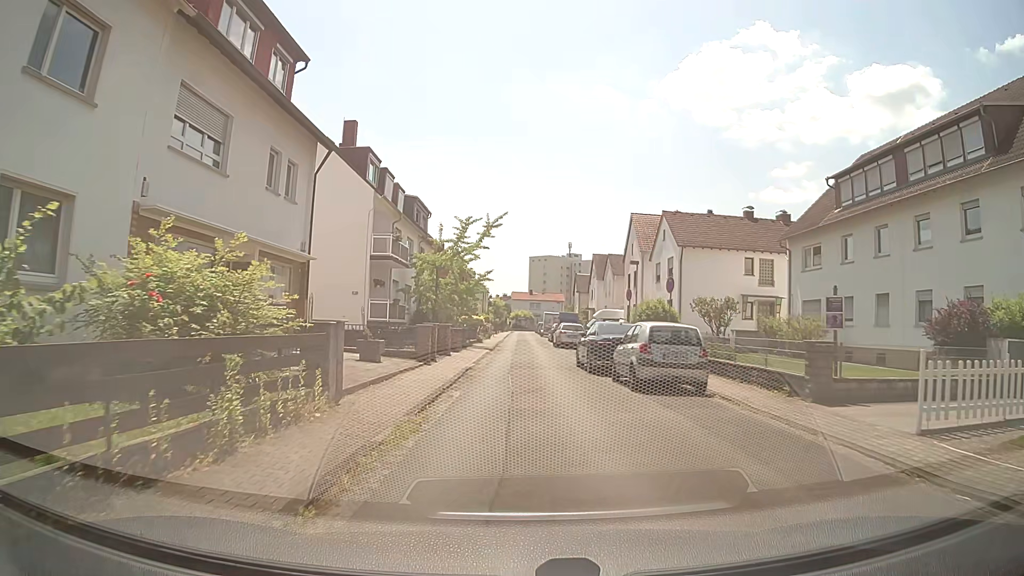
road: residential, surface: asphalt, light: Day
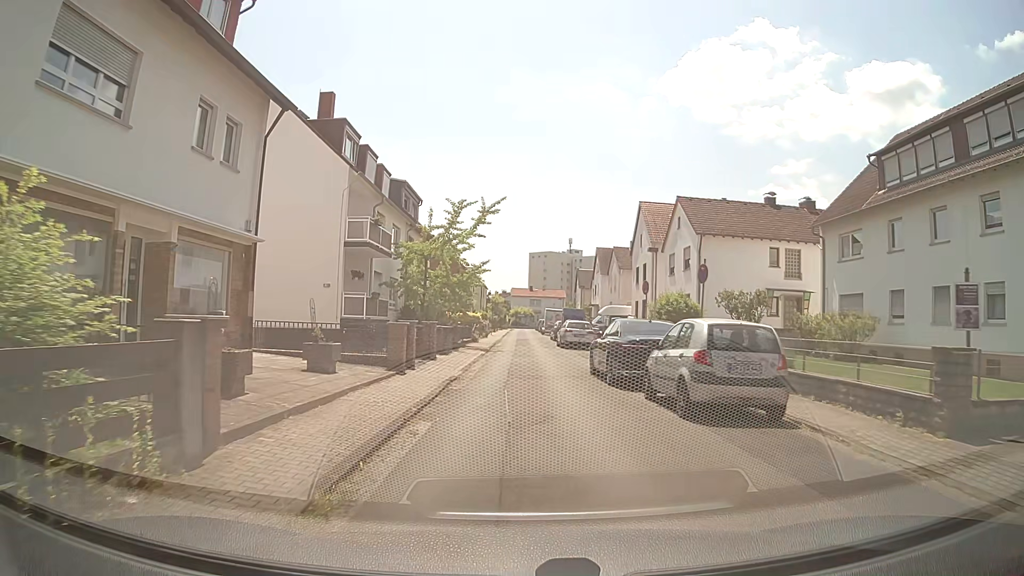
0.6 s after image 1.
(-0.2, +4.5) m; -3°
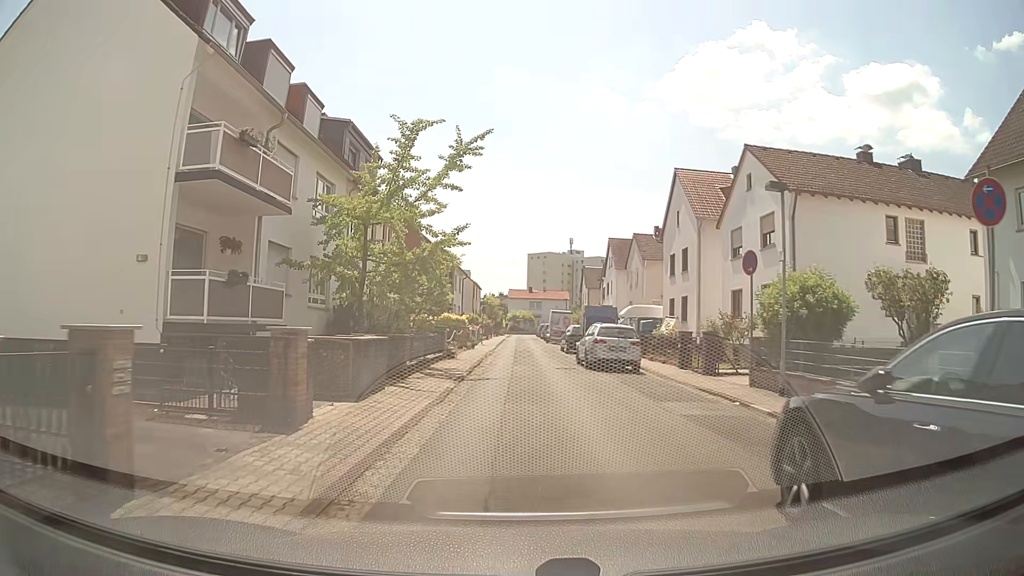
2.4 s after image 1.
(+0.2, +13.4) m; +2°
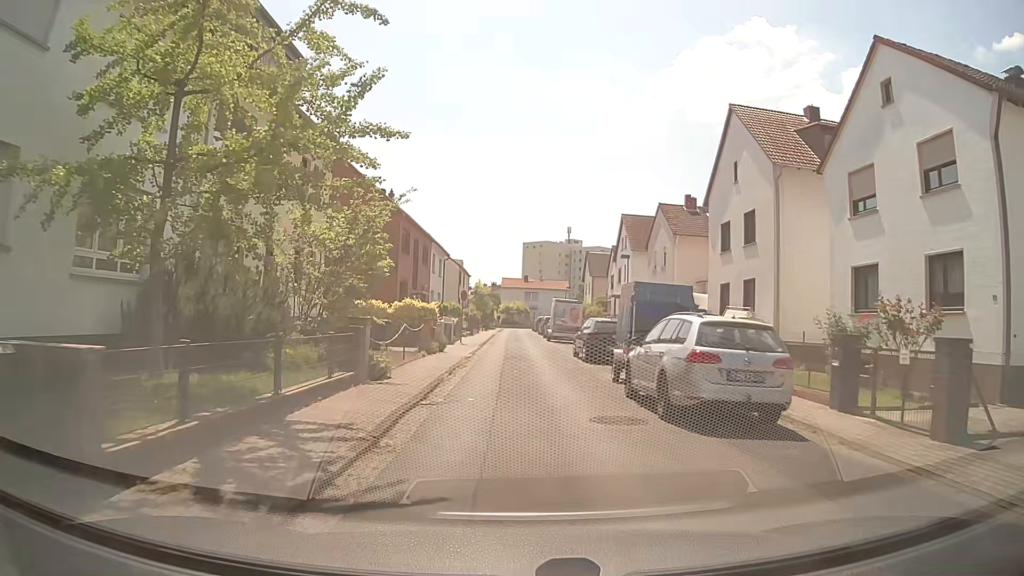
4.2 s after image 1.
(-0.1, +12.1) m; -1°
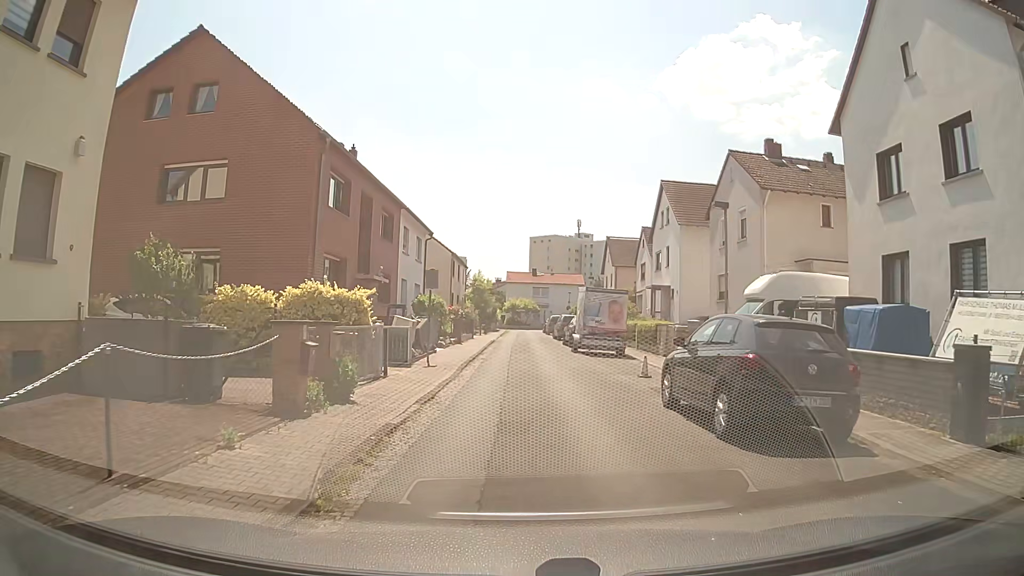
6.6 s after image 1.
(+0.1, +14.3) m; +1°
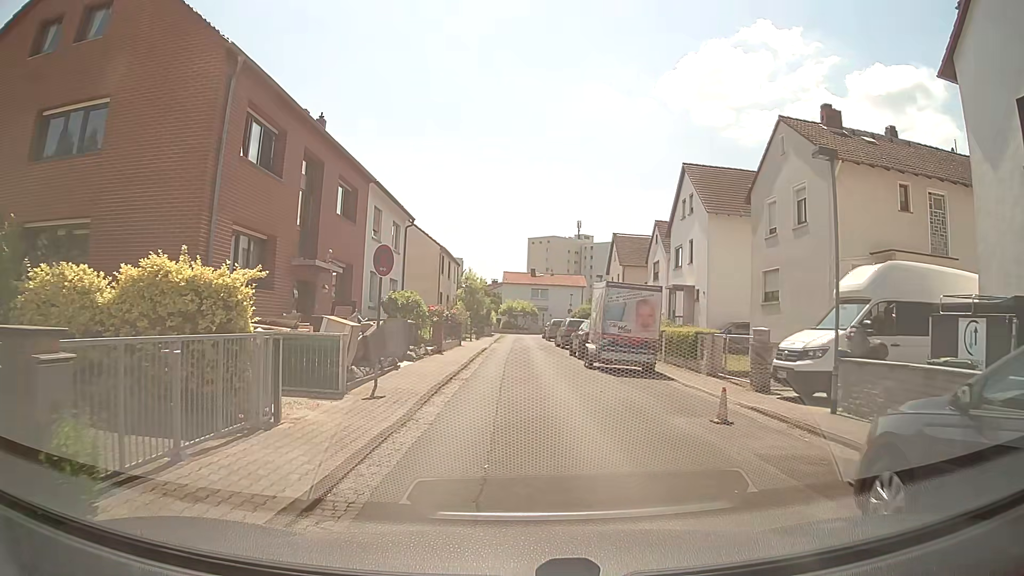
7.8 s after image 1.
(-0.1, +6.5) m; -1°
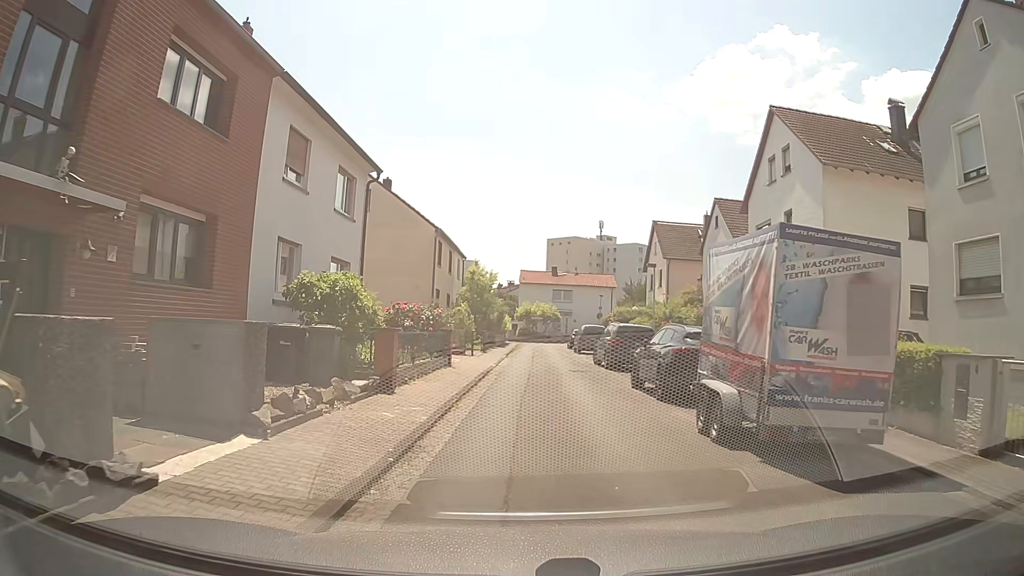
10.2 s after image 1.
(0.0, +12.0) m; 0°
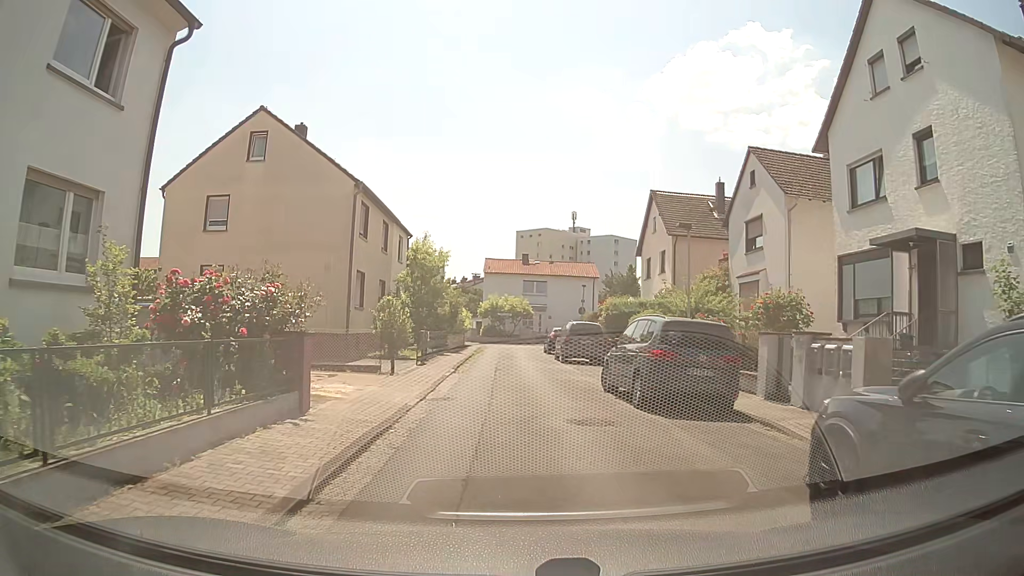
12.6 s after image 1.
(+0.2, +11.8) m; +2°
(0, +10) (0, +20) (0, +30) (0, +40) (0, +50) (-6, +56) (-16, +56) (-26, +56) (-36, +56) (-46, +56) m
